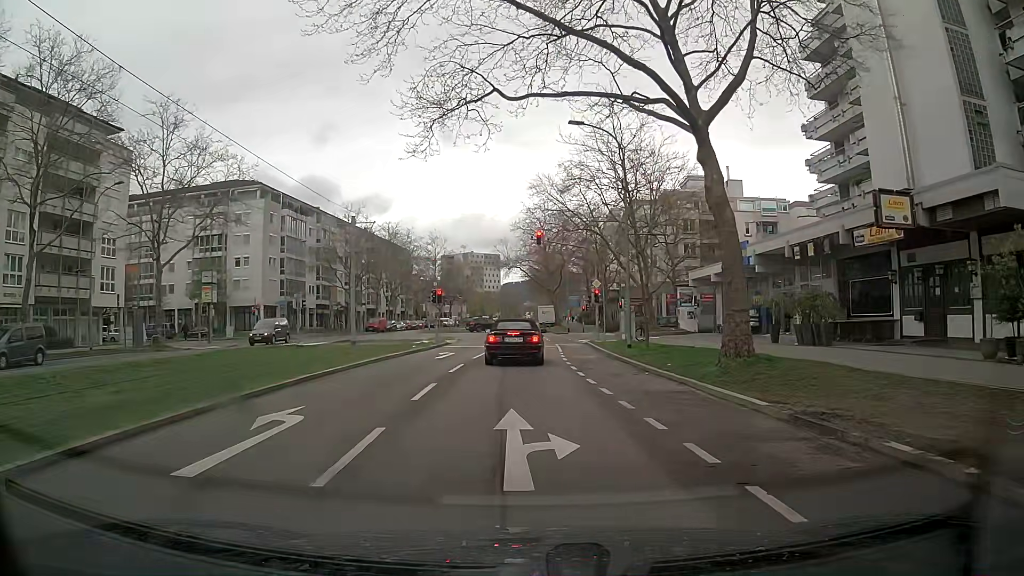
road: tertiary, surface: asphalt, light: Day
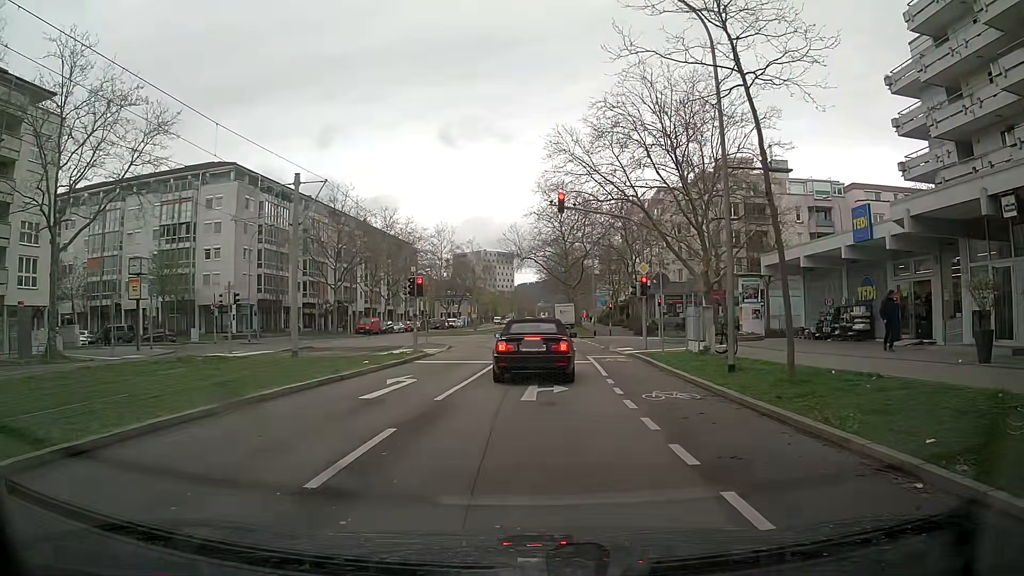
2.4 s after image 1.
(-0.3, +12.0) m; -2°
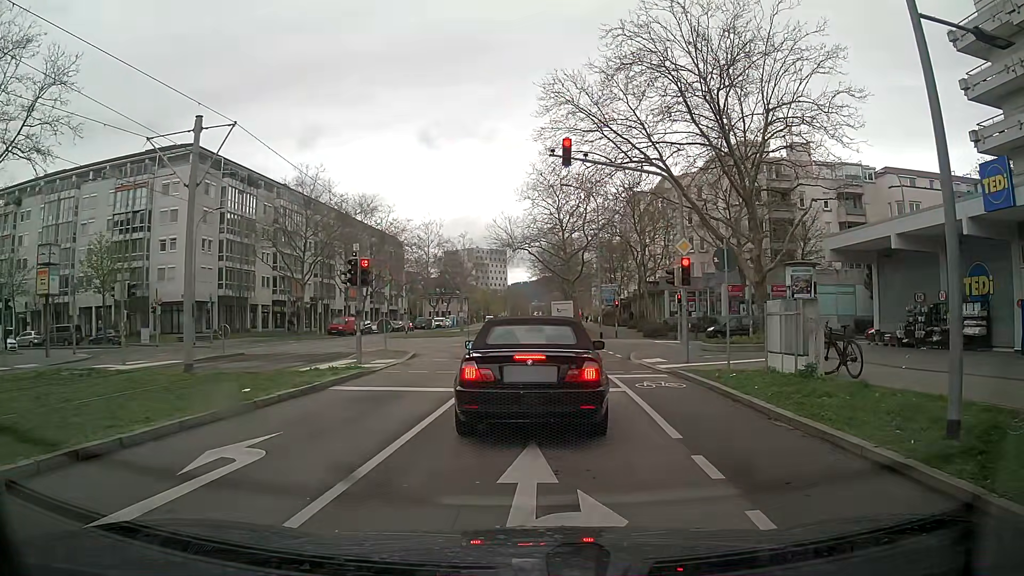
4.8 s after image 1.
(0.0, +8.3) m; 0°
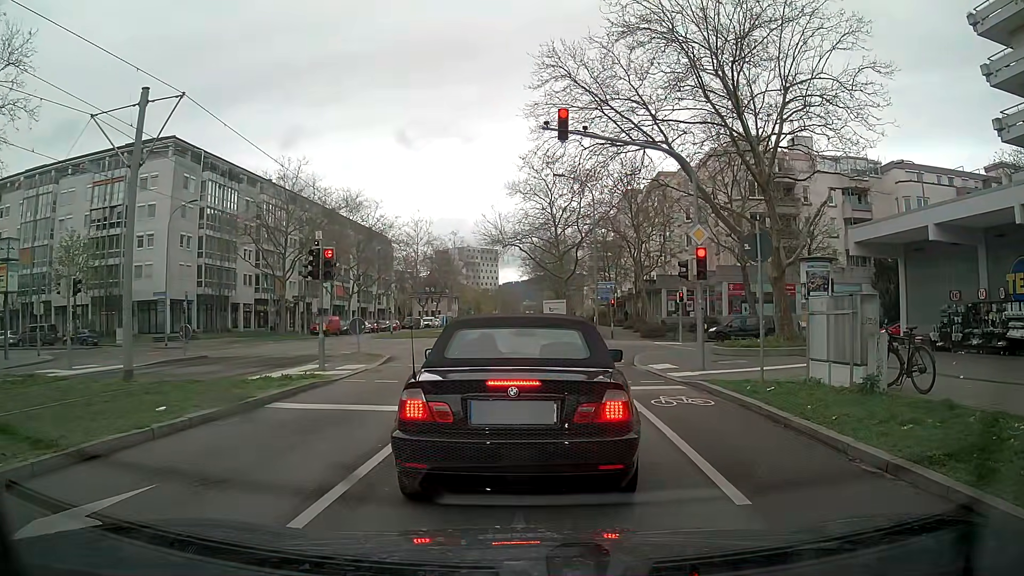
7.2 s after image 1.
(-0.1, +2.6) m; -2°
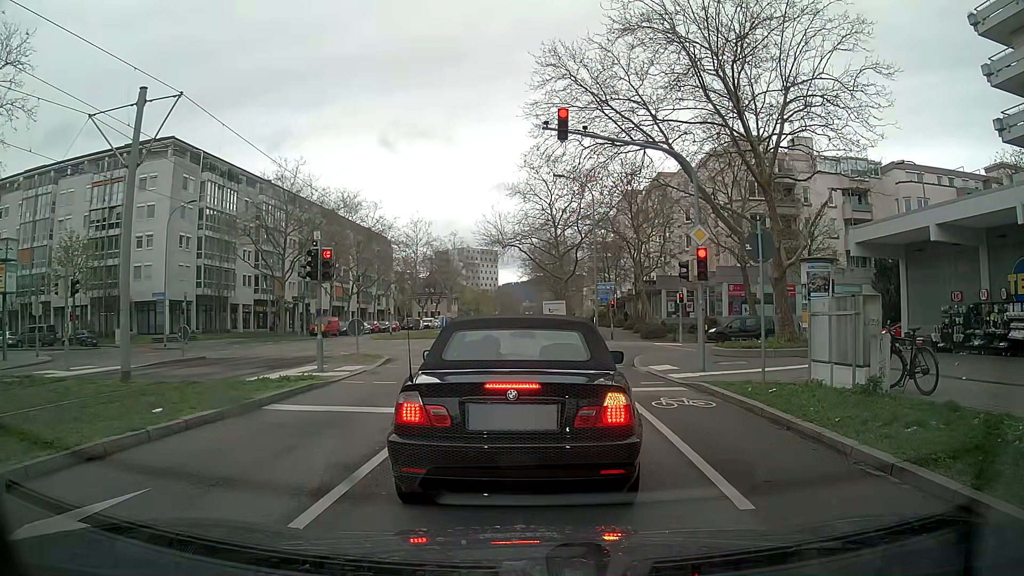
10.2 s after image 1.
(0.0, +0.2) m; 0°
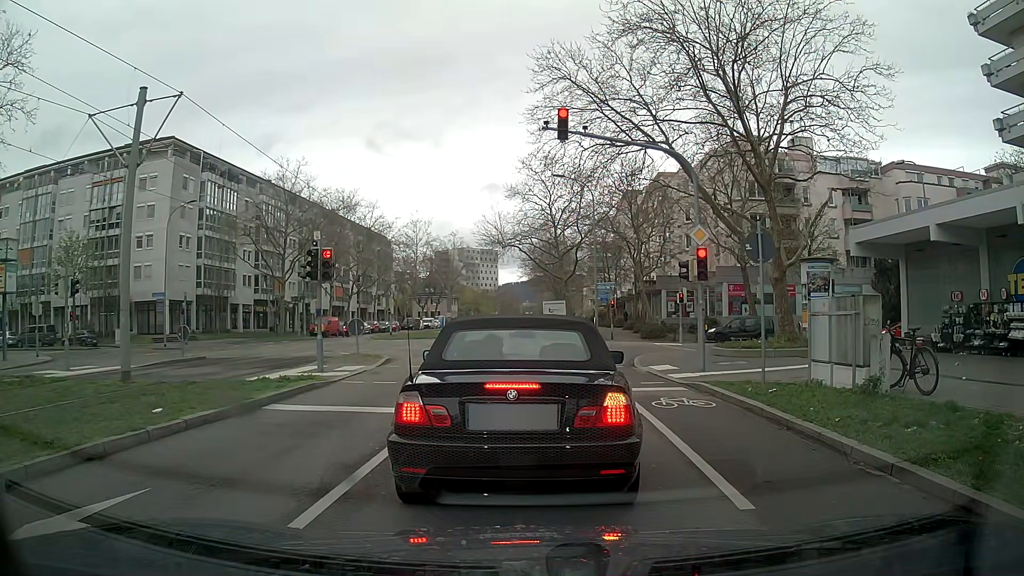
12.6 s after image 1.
(0.0, 0.0) m; 0°
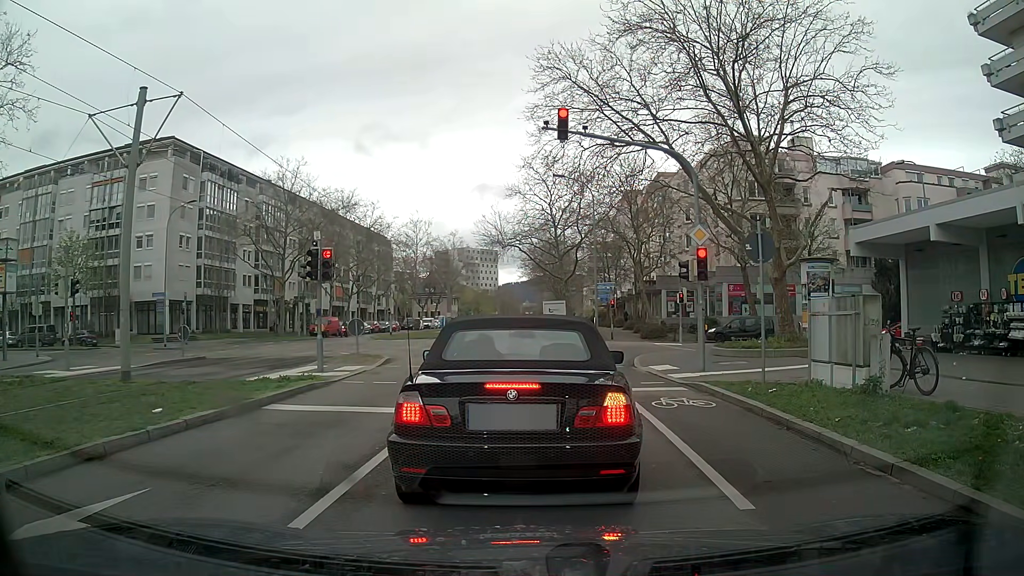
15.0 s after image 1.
(0.0, 0.0) m; 0°
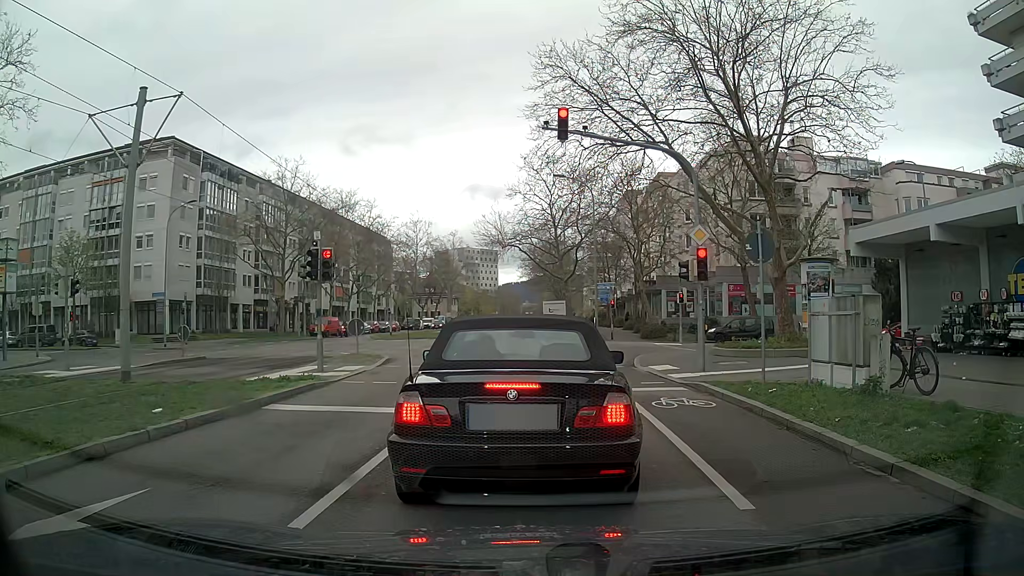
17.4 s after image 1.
(0.0, 0.0) m; 0°
